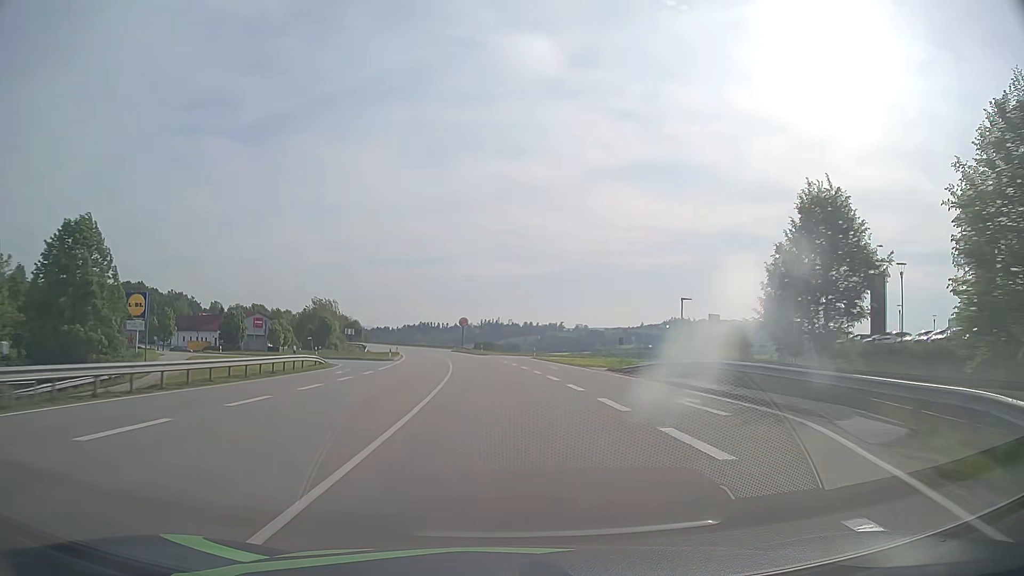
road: primary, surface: asphalt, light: Day
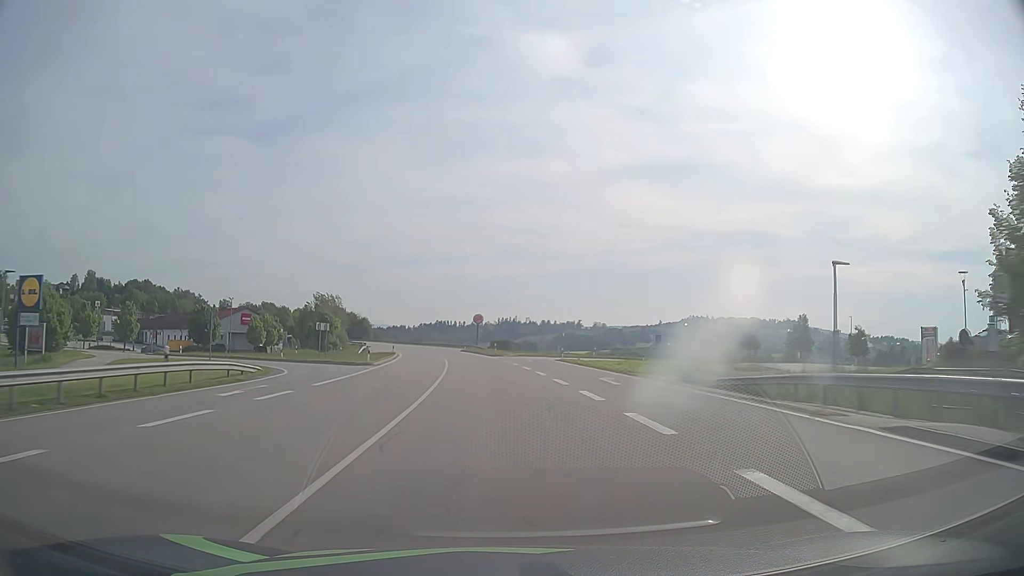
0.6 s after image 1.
(-0.2, +15.8) m; -1°
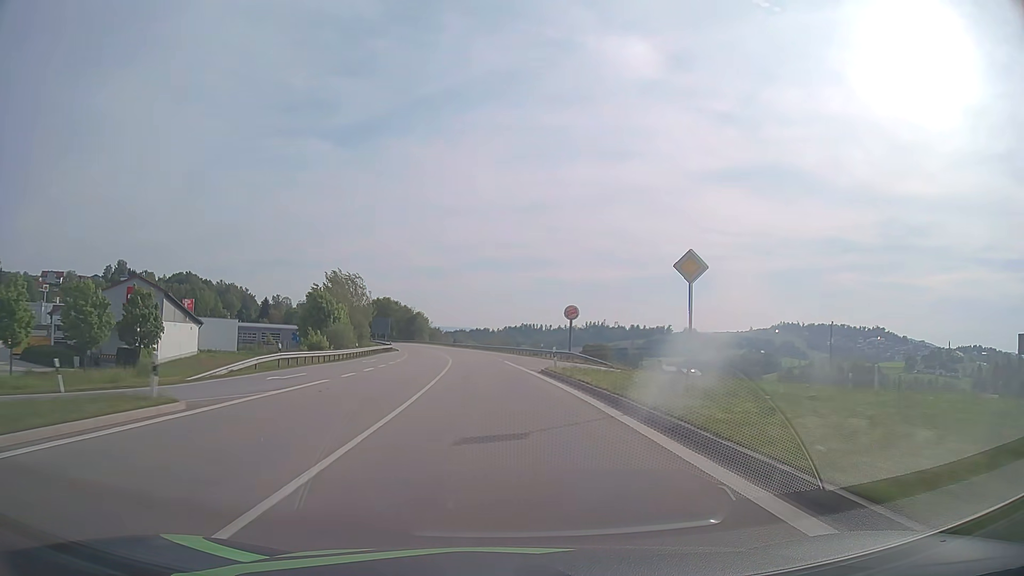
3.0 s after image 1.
(-3.9, +63.4) m; -7°
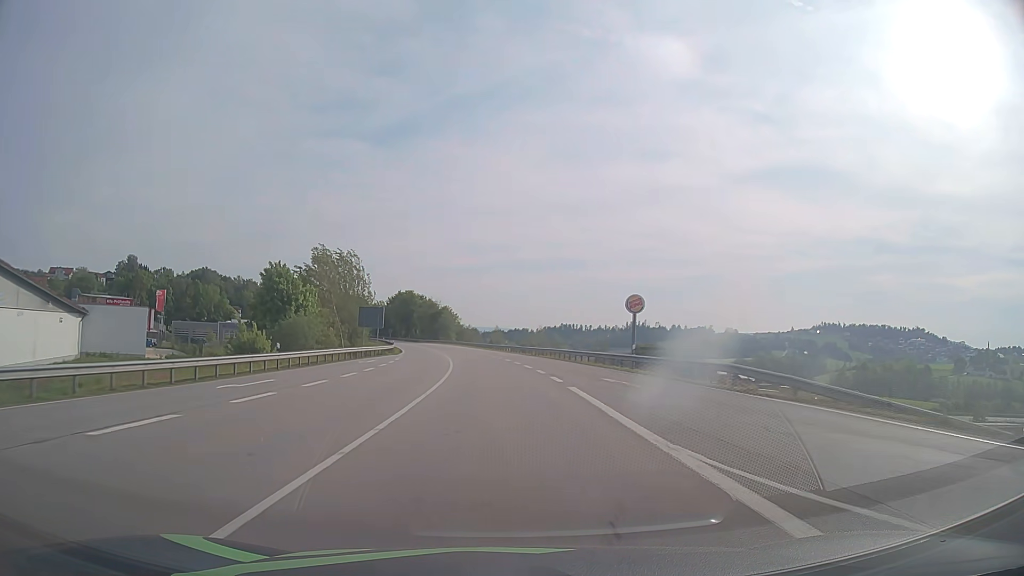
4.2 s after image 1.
(-0.9, +31.6) m; -3°
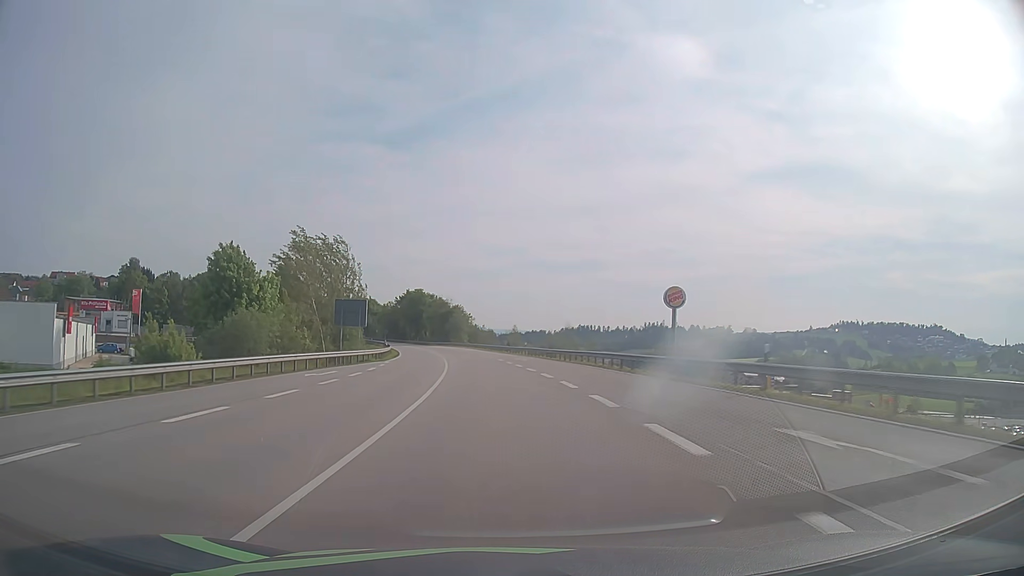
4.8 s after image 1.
(-0.2, +15.8) m; -2°
(0, +10) (0, +20) (-1, +30) (-1, +40) (-2, +50) (-3, +60) (-4, +70) (-6, +80) (-7, +90) (-9, +99) m
